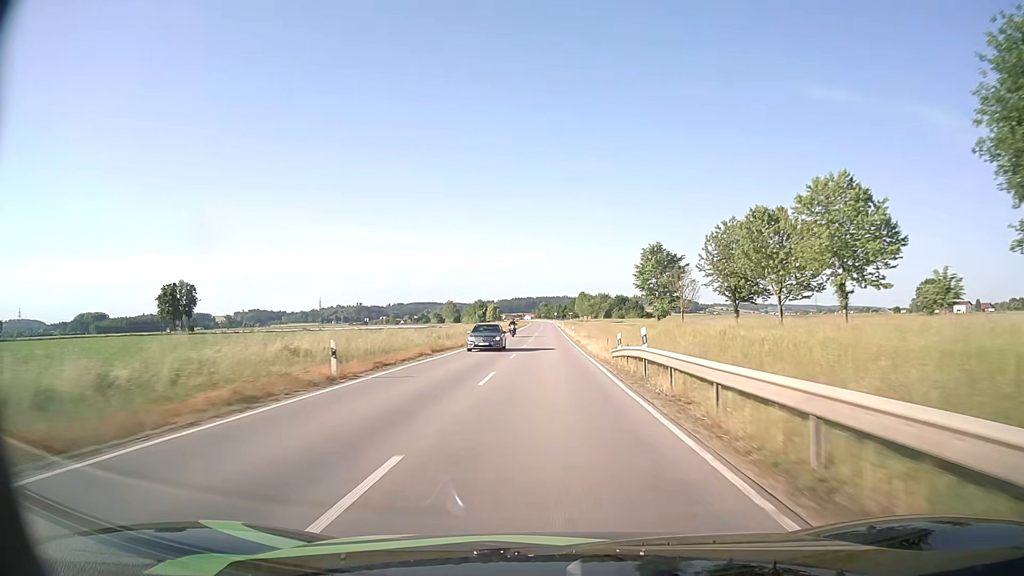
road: tertiary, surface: asphalt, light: Day
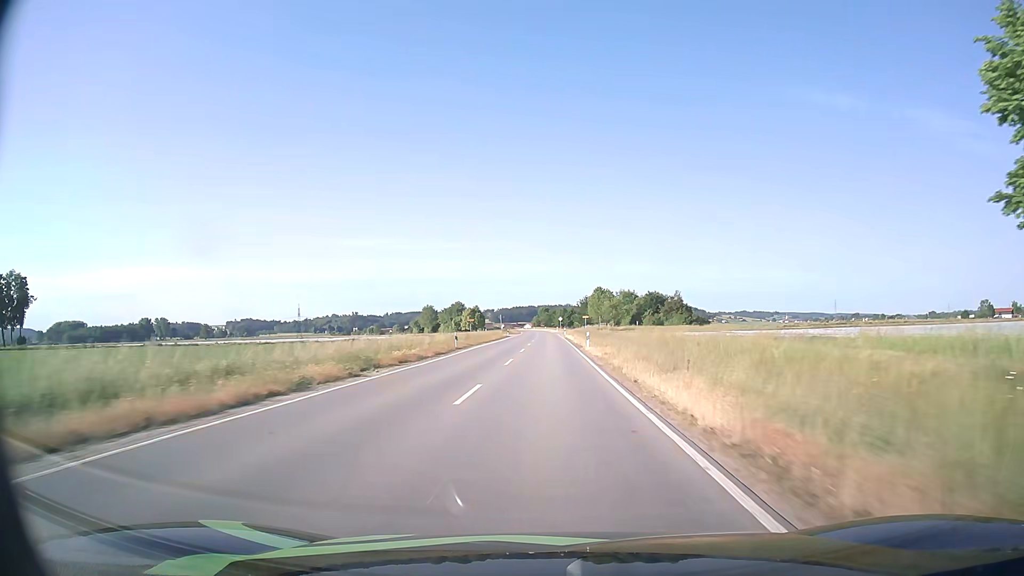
(+0.2, +76.3) m; 0°
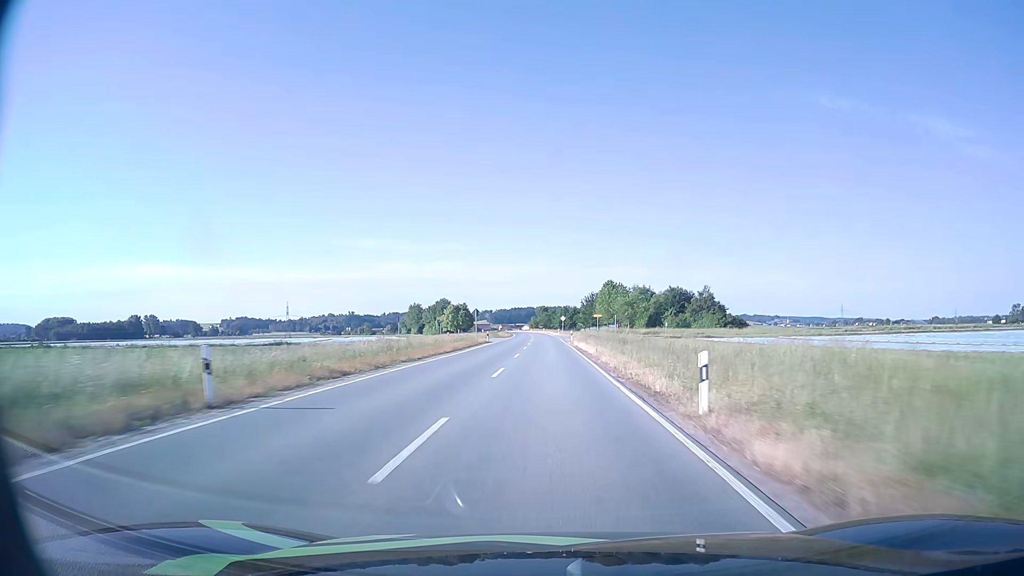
(0.0, +30.3) m; 0°
(0, +10) (0, +20) (0, +30) (0, +40) (0, +50) (0, +60) (0, +70) (0, +80) (-1, +90) (-1, +100) m
